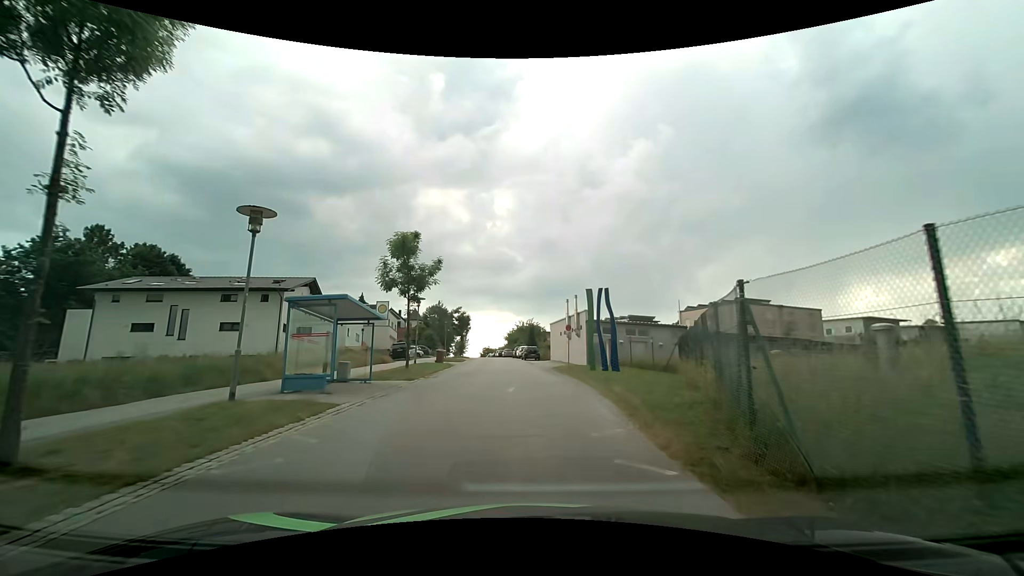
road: residential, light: Day
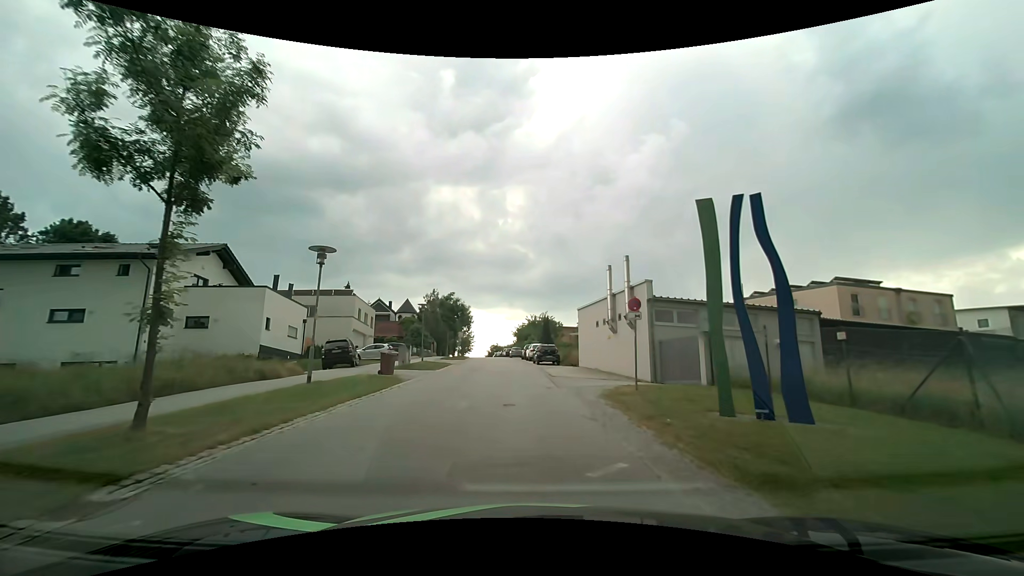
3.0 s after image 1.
(0.0, +17.5) m; 0°
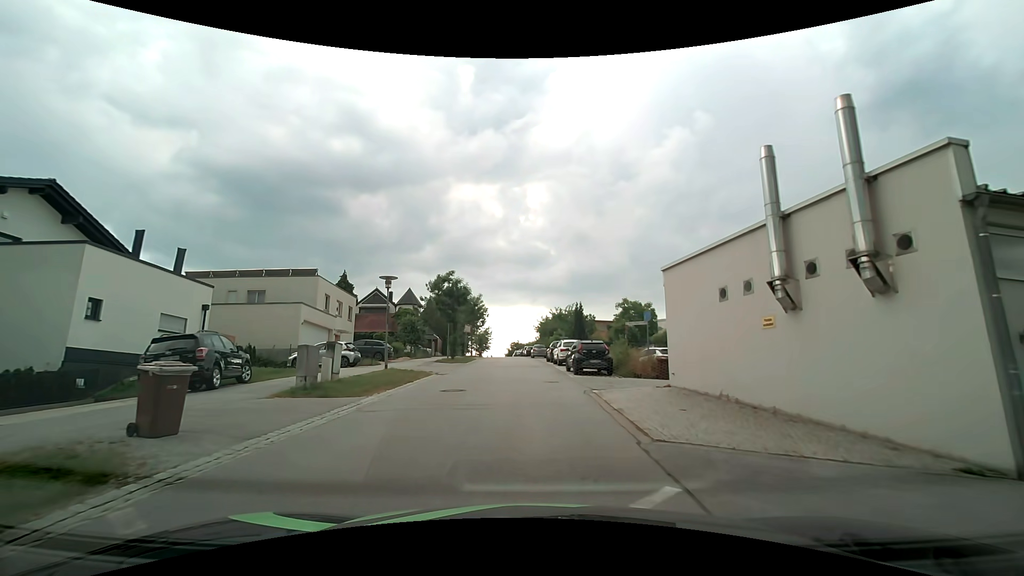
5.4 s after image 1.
(-0.5, +15.1) m; -3°
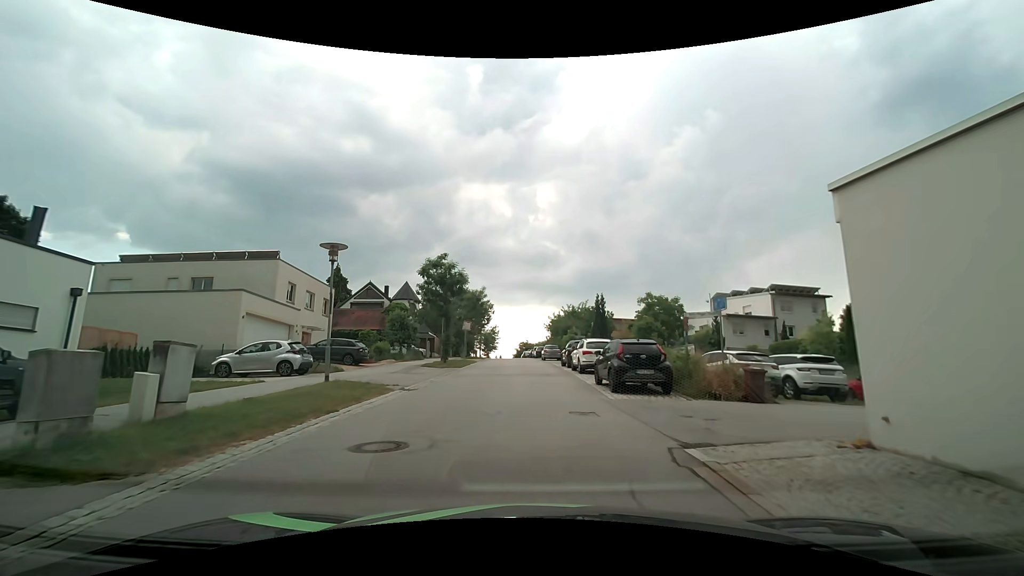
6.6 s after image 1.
(-0.1, +7.9) m; -1°
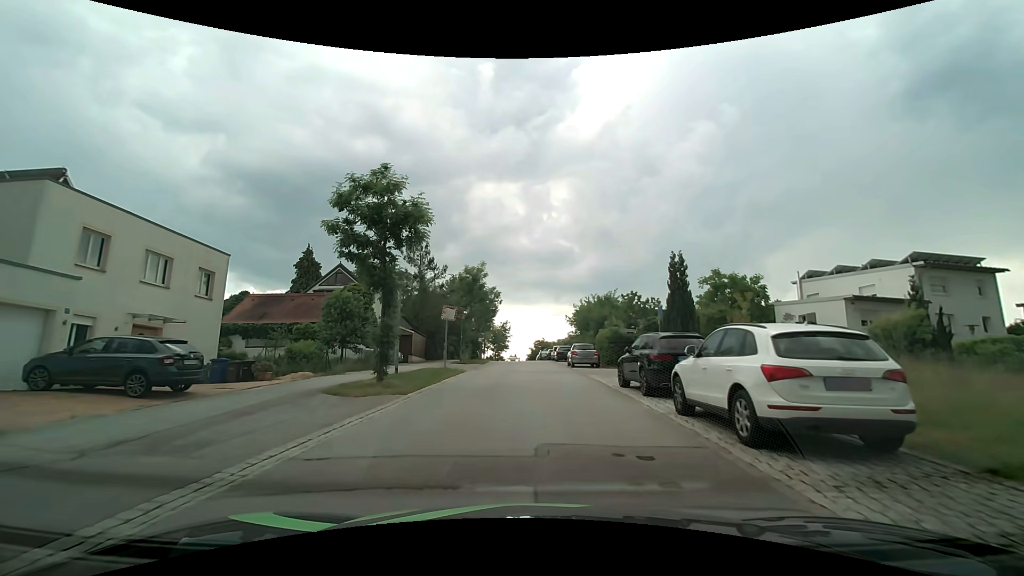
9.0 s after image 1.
(-0.3, +16.6) m; -2°
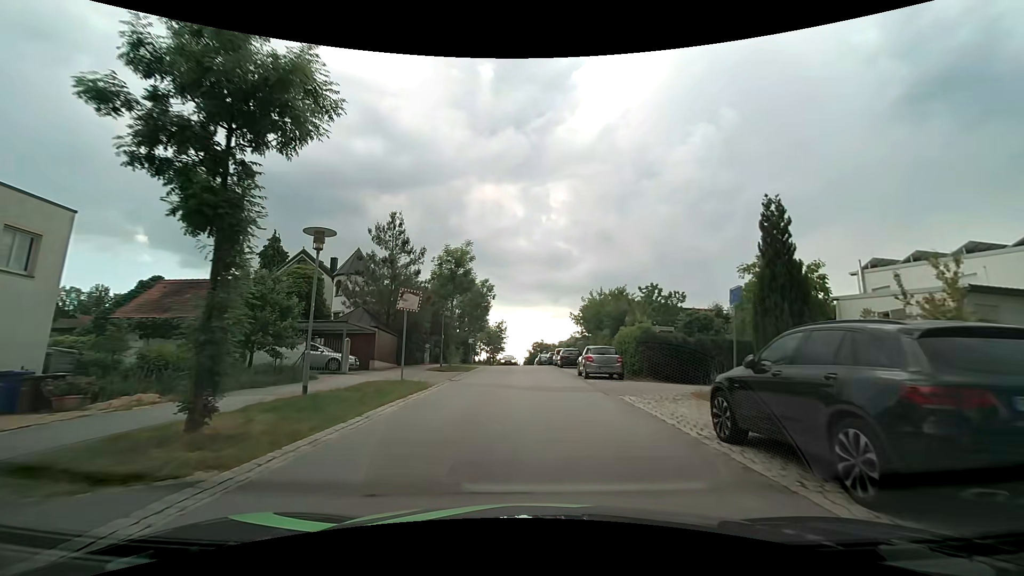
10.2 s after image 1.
(0.0, +8.5) m; 0°
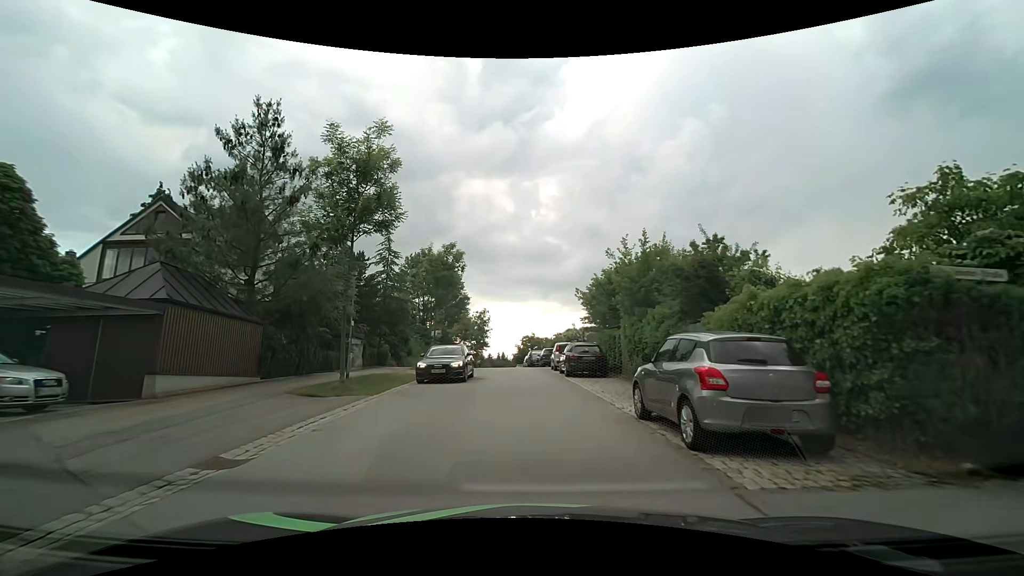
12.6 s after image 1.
(+0.2, +16.0) m; +1°
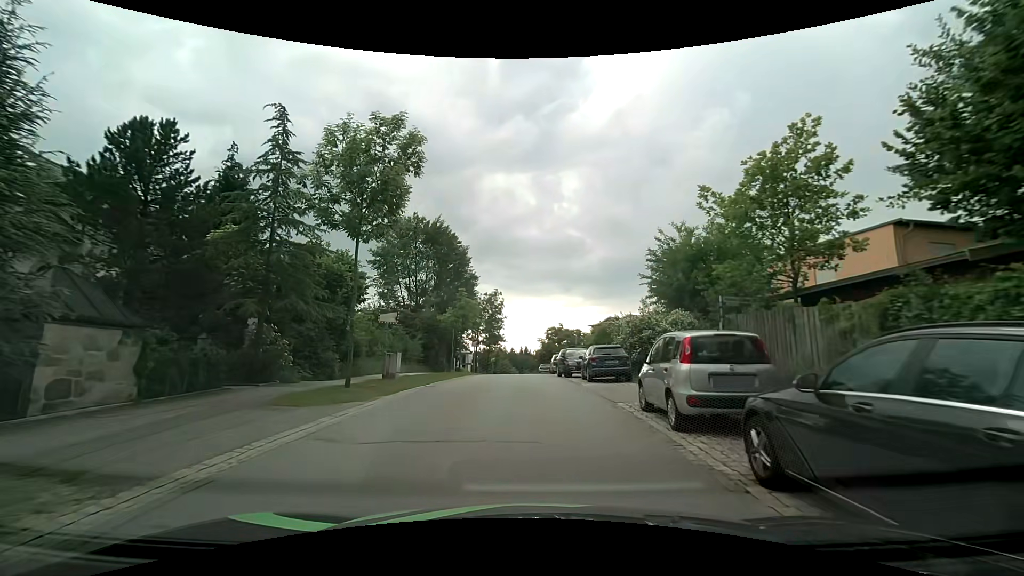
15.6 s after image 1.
(-0.4, +19.5) m; -3°
(0, +10) (0, +20) (-1, +30) (-1, +40) (-1, +50) (-1, +60) (-1, +70) (-1, +80) (-1, +90) (-1, +100) m
